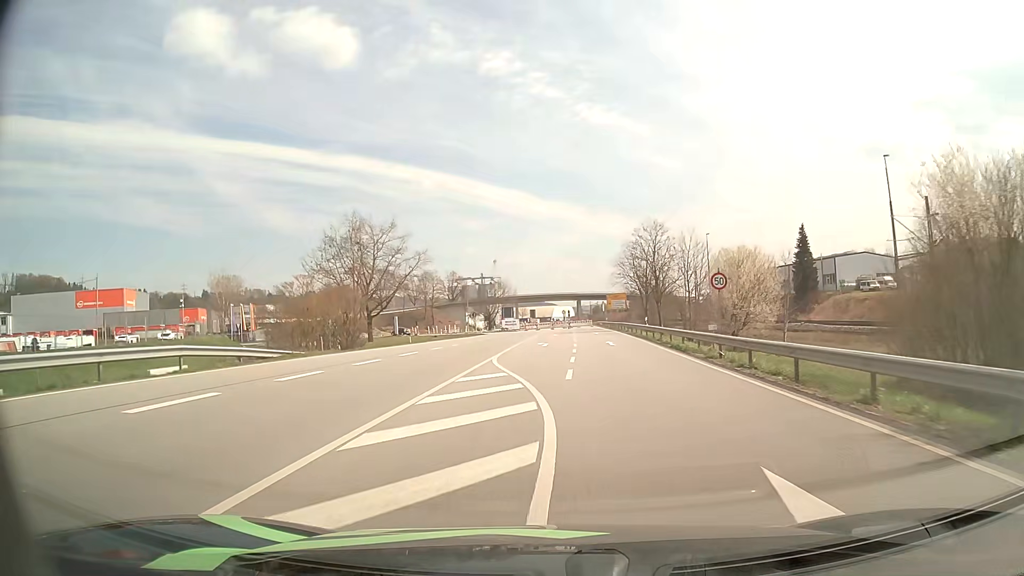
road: primary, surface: asphalt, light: Day
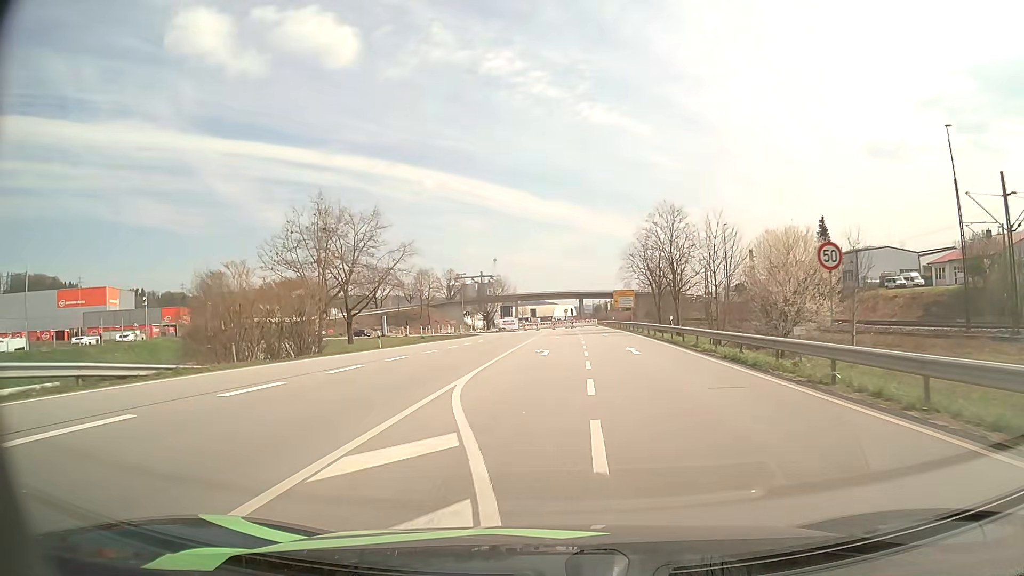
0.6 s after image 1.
(0.0, +9.1) m; 0°
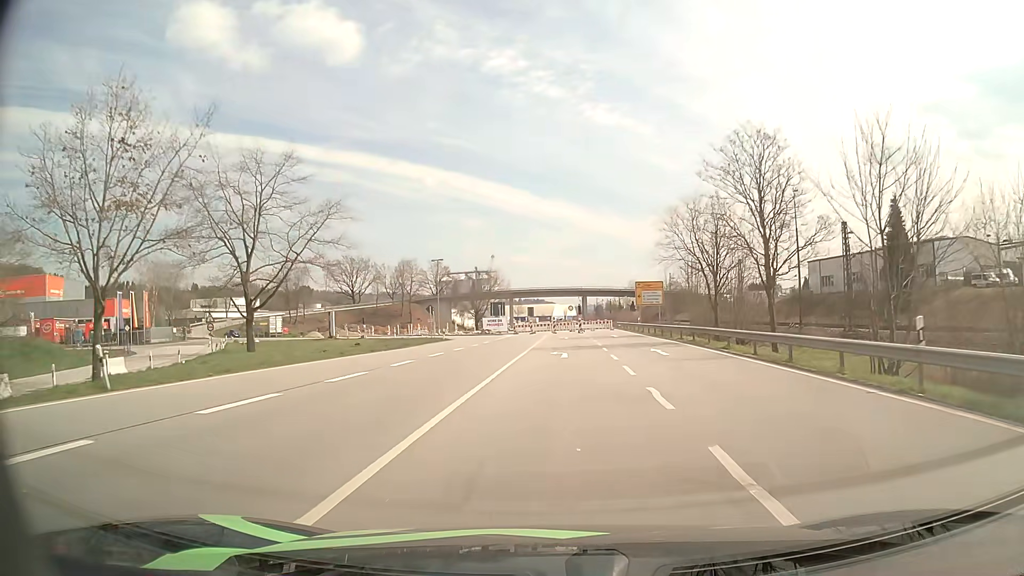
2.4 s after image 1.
(+0.1, +25.8) m; 0°
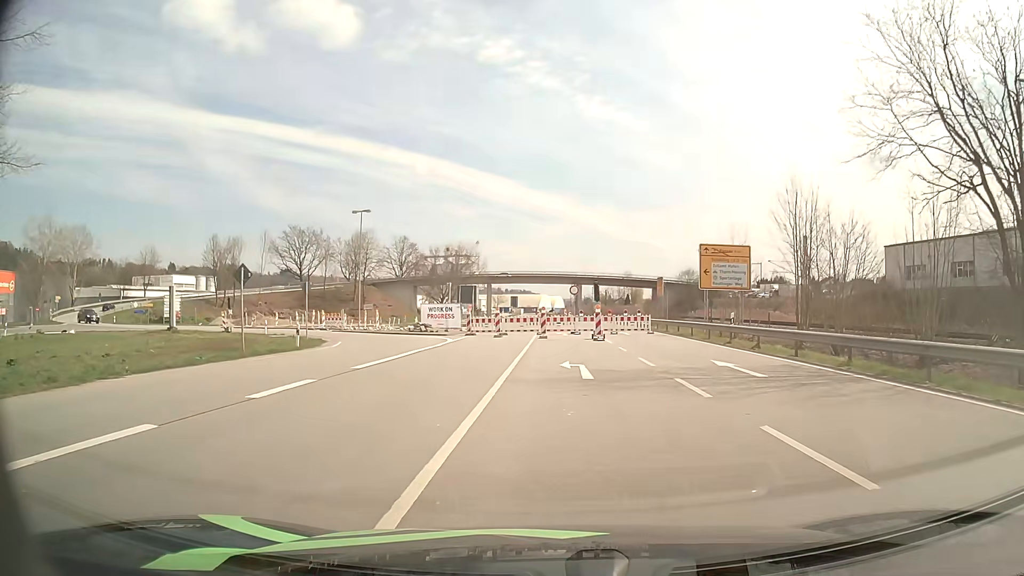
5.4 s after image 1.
(+0.1, +34.7) m; +1°
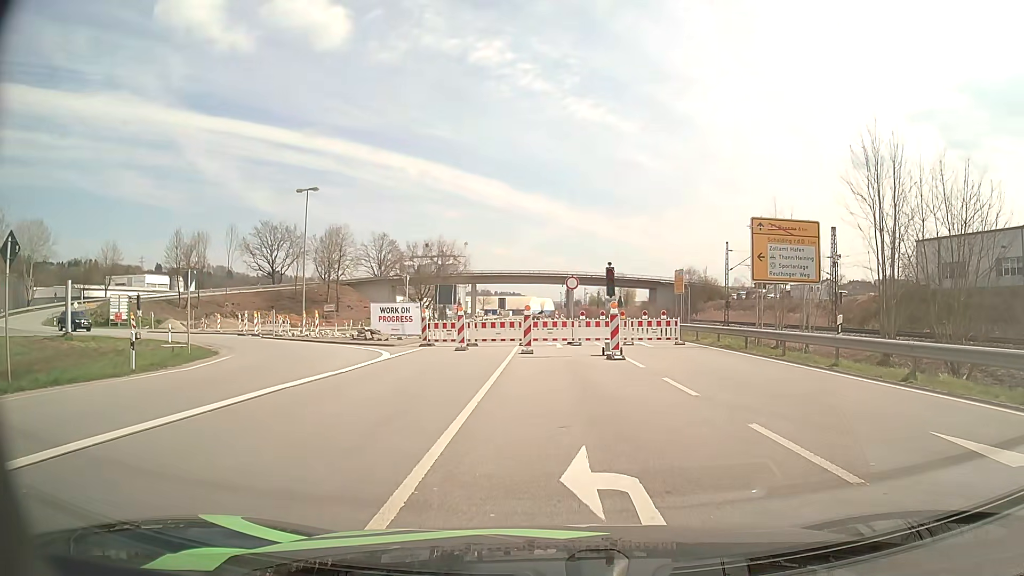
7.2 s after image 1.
(+0.1, +11.4) m; +1°
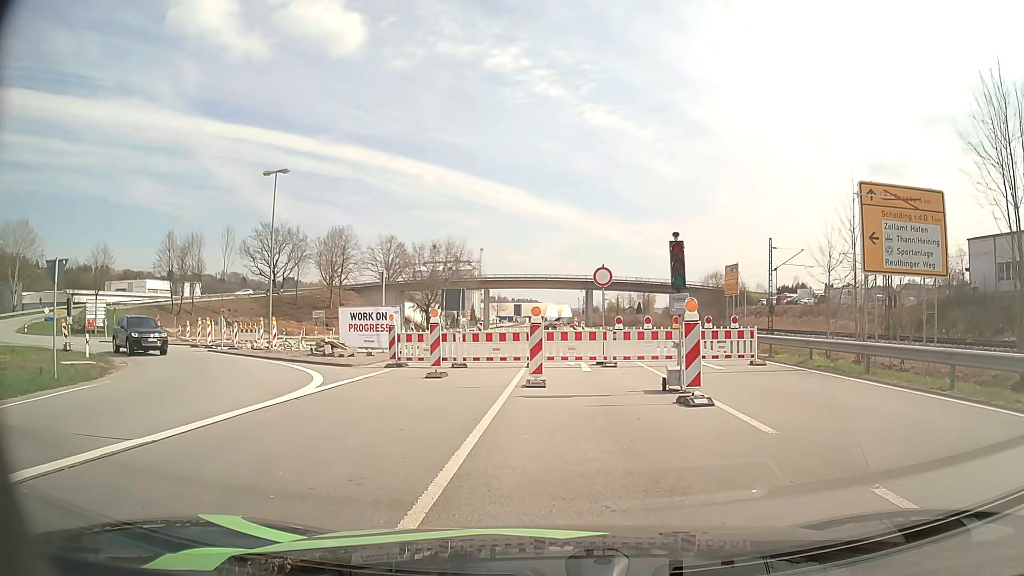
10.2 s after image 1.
(0.0, +8.7) m; -1°
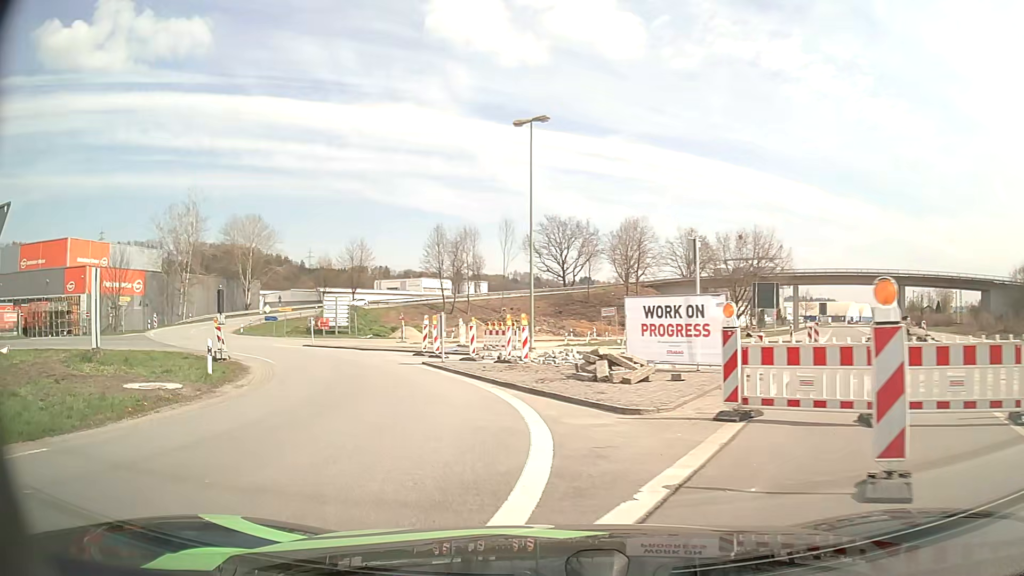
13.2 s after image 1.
(-2.5, +11.5) m; -26°
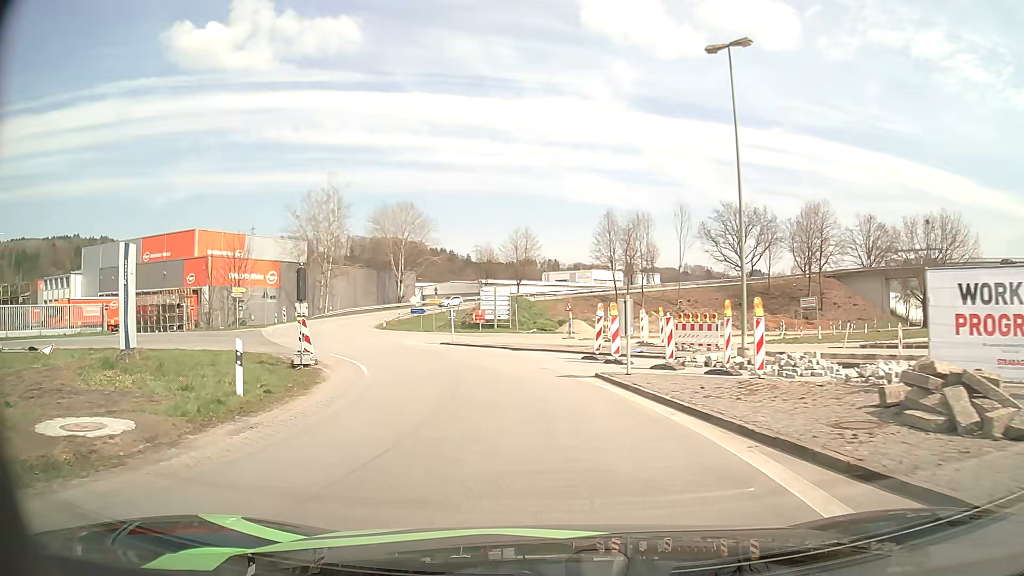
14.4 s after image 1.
(-1.1, +8.1) m; -15°
(-1, +10) (-3, +20) (-6, +29) (-9, +39) (-13, +48) (-16, +58) (-18, +67) (-18, +77) (-16, +87) (-11, +96) m
